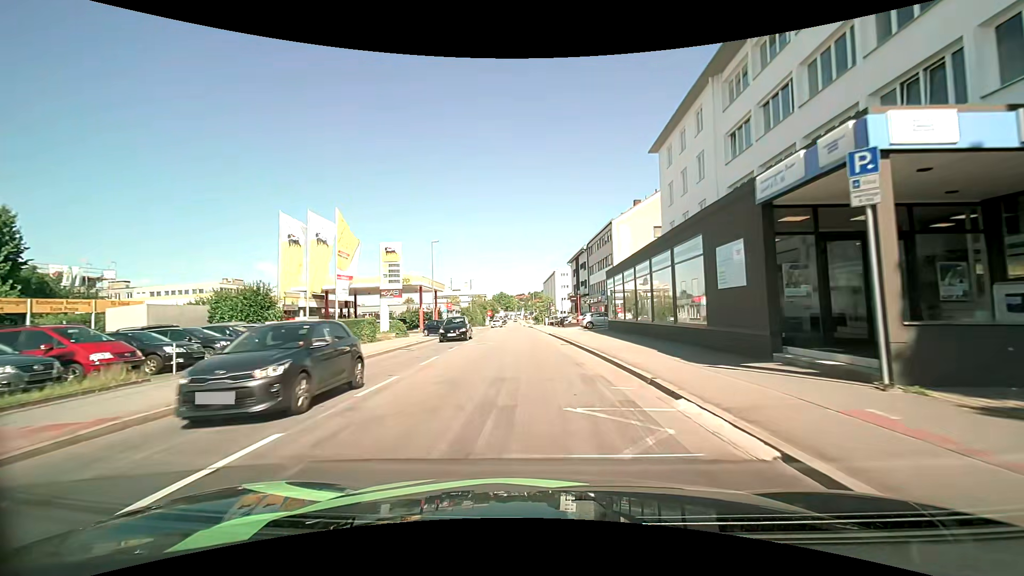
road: tertiary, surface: asphalt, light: Day
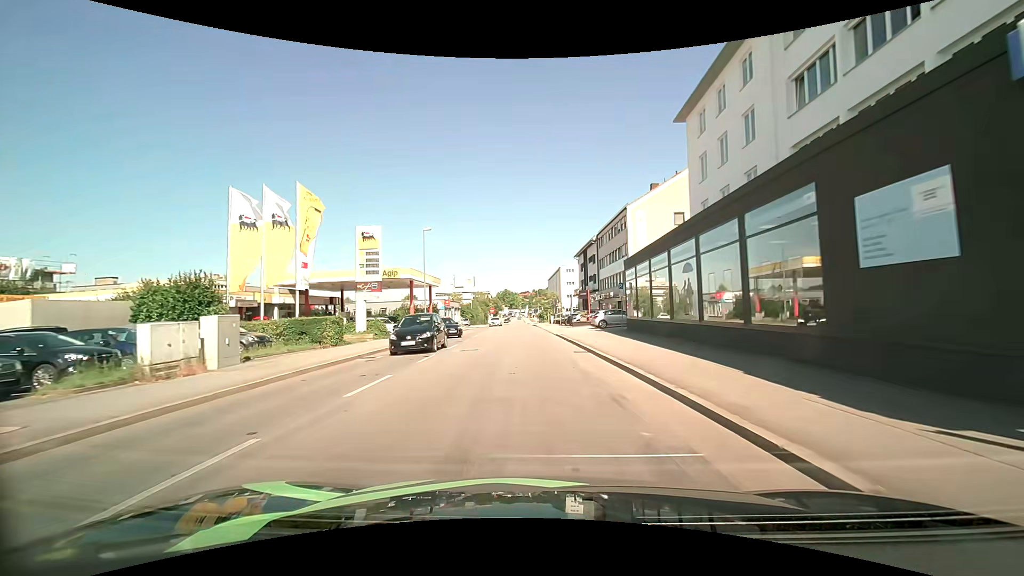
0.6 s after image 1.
(0.0, +6.2) m; 0°
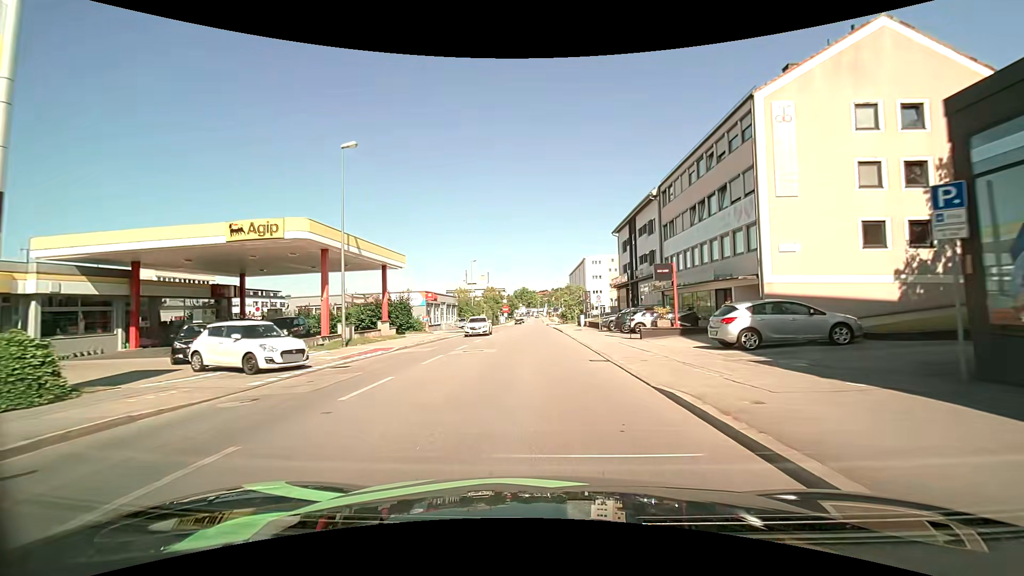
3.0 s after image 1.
(-0.7, +24.8) m; -3°
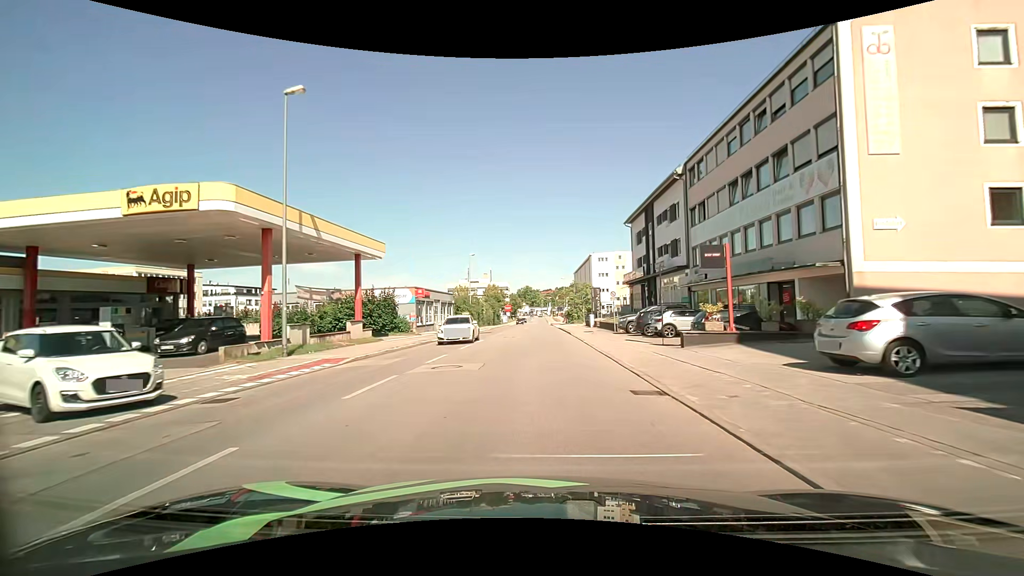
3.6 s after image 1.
(0.0, +6.1) m; 0°
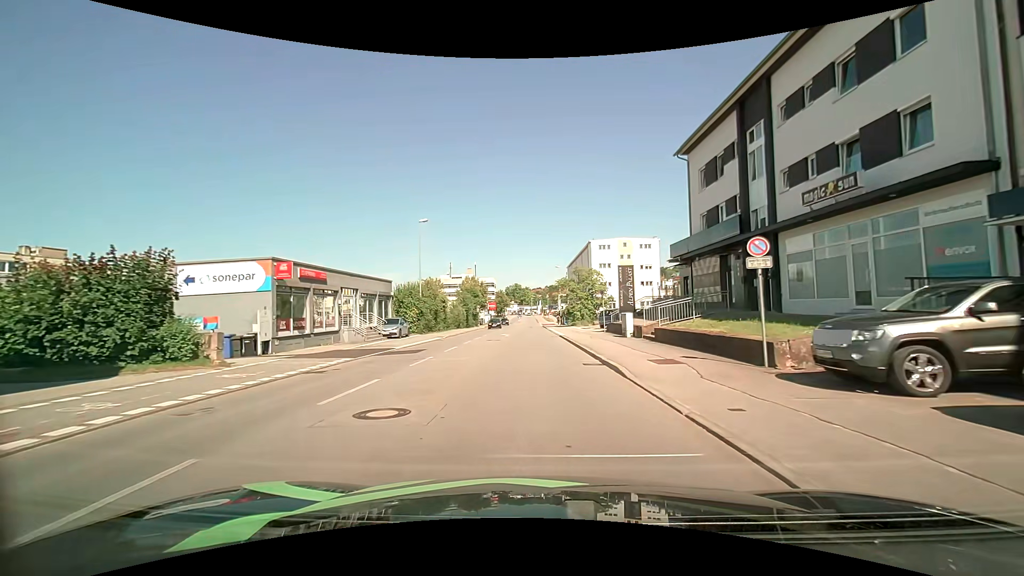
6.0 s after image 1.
(+0.1, +24.4) m; +1°
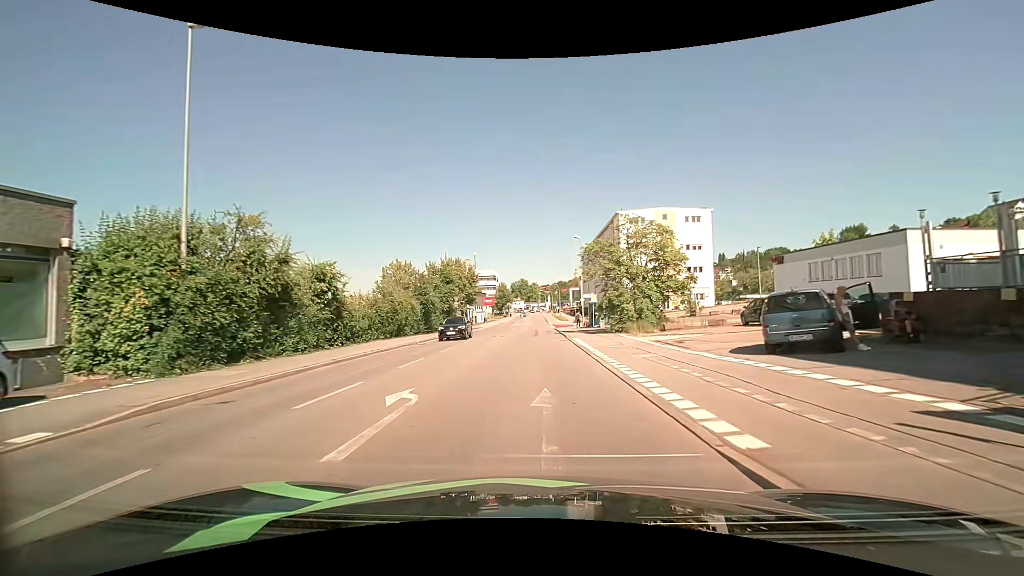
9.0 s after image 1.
(-0.1, +30.8) m; -1°
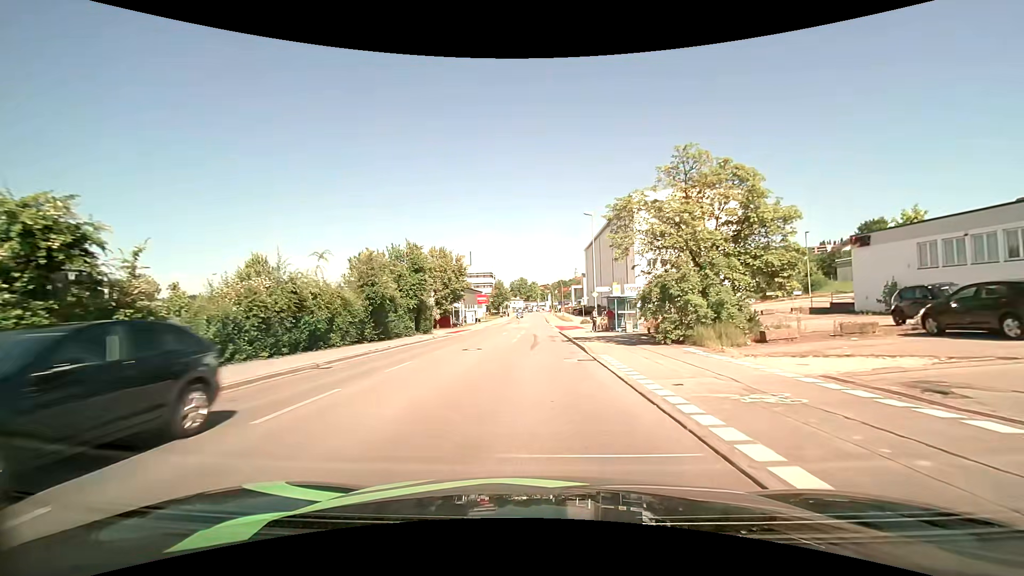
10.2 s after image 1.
(+0.1, +13.1) m; 0°
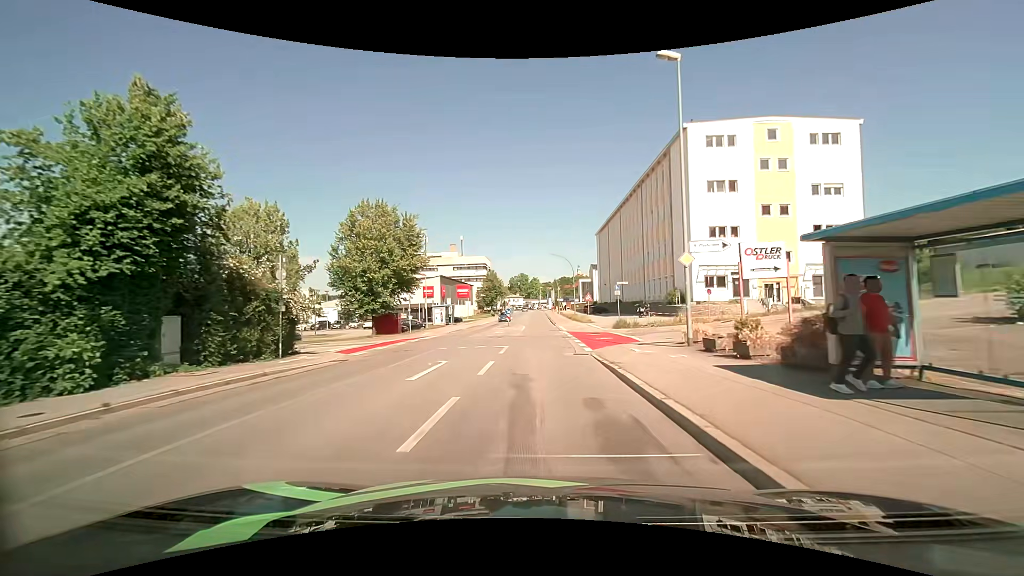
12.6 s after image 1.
(0.0, +27.0) m; 0°
(0, +10) (0, +20) (0, +30) (0, +40) (0, +50) (0, +60) (0, +70) (0, +80) (0, +90) (0, +100) m
